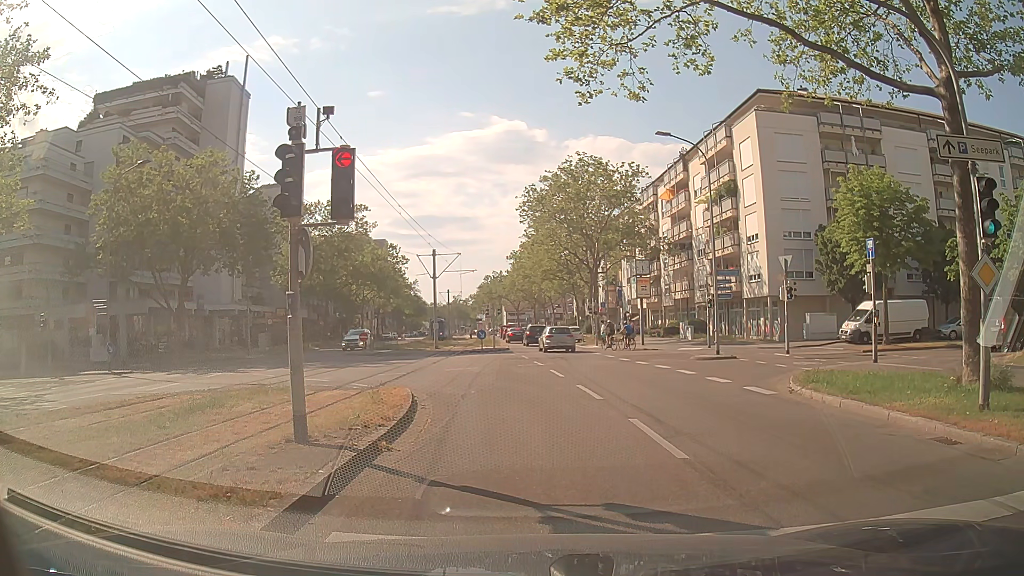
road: tertiary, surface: asphalt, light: Day
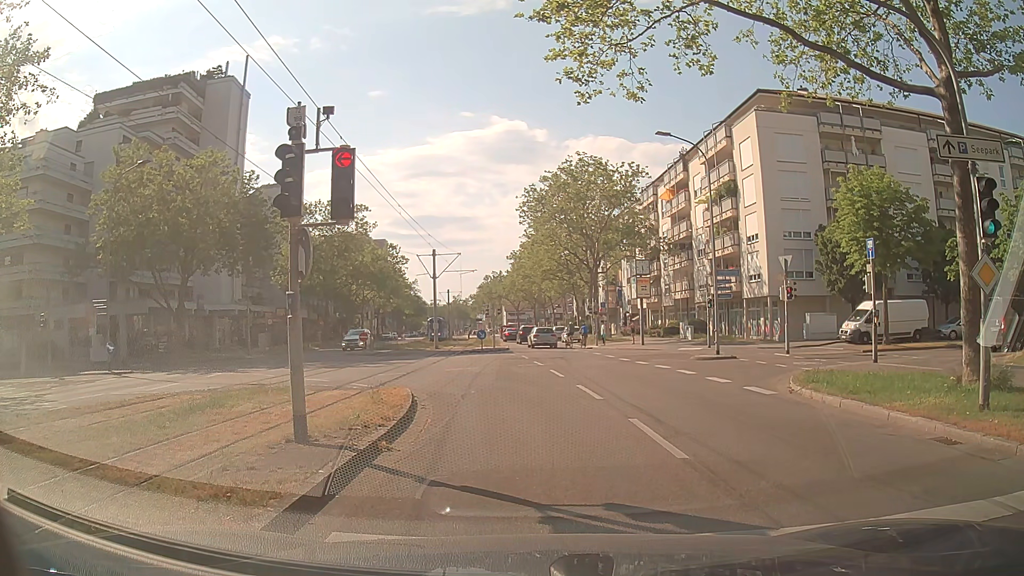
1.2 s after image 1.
(0.0, 0.0) m; 0°
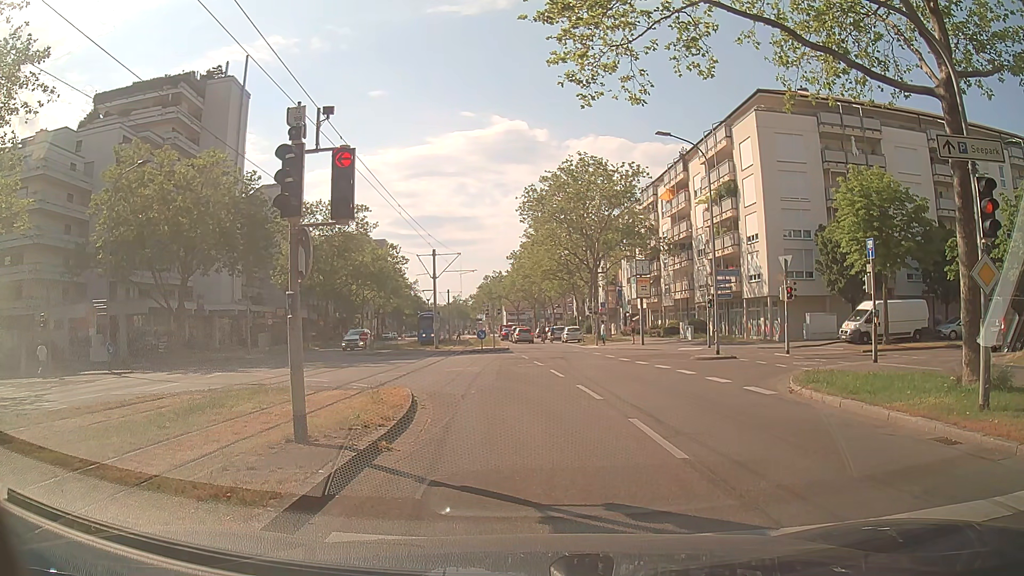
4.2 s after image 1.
(0.0, 0.0) m; 0°
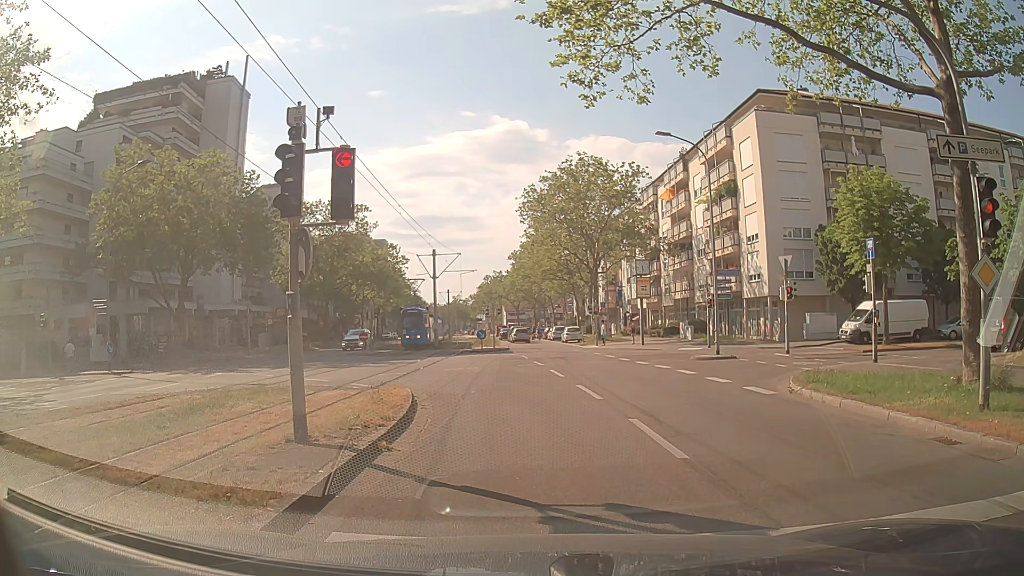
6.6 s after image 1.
(0.0, 0.0) m; 0°
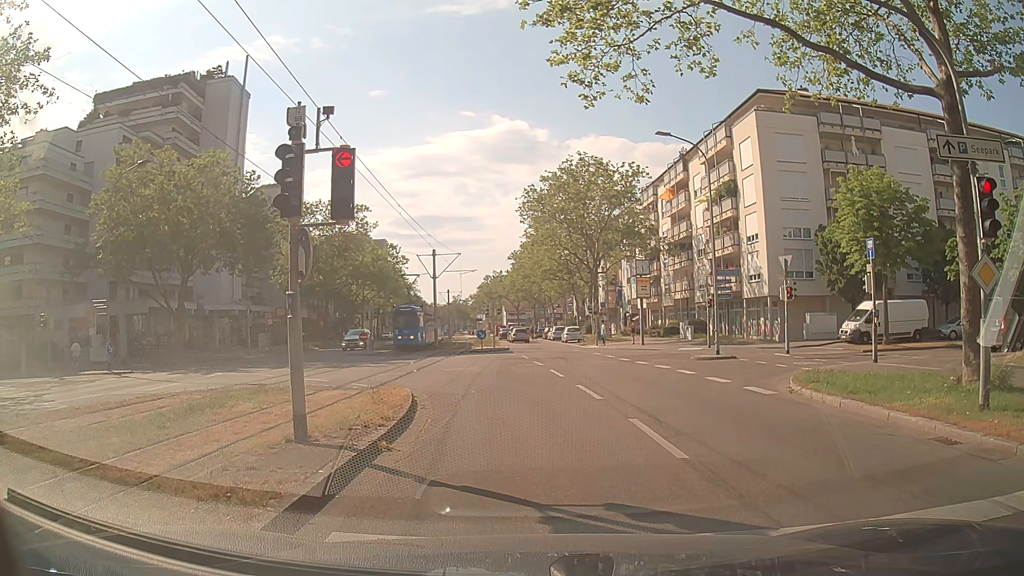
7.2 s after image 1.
(0.0, 0.0) m; 0°
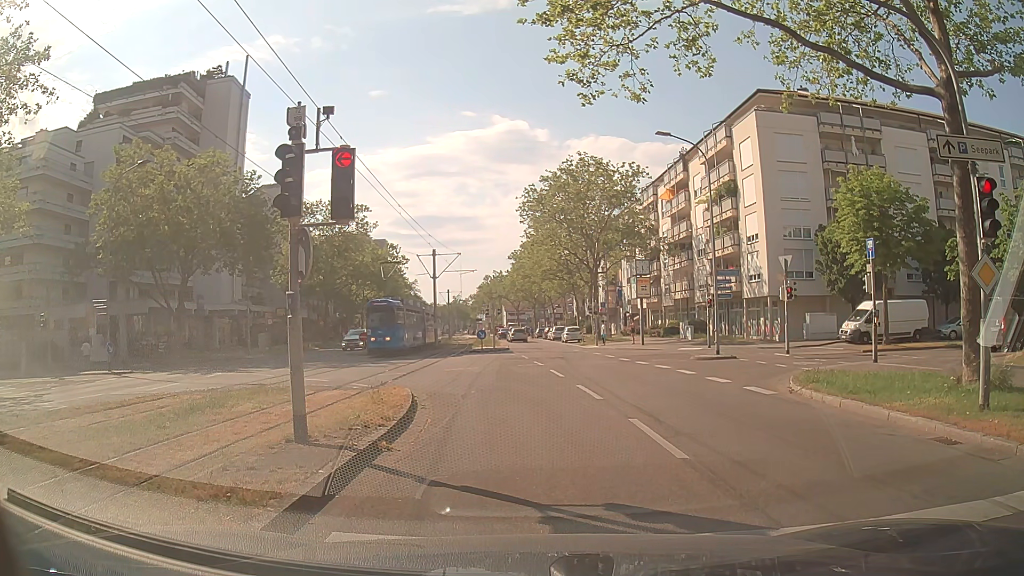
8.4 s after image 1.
(0.0, 0.0) m; 0°
